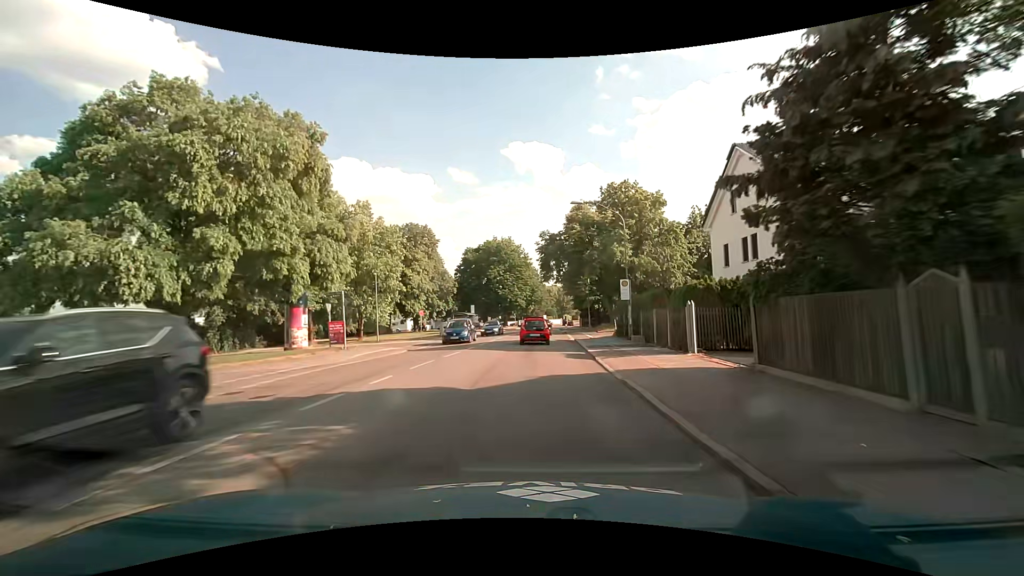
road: secondary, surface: asphalt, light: Day
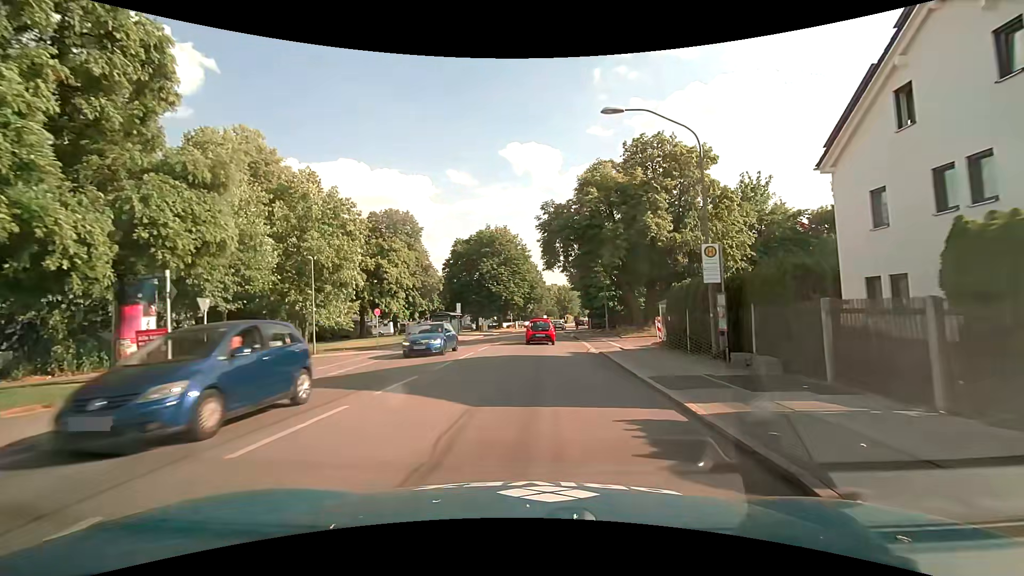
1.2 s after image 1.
(0.0, +13.1) m; +1°
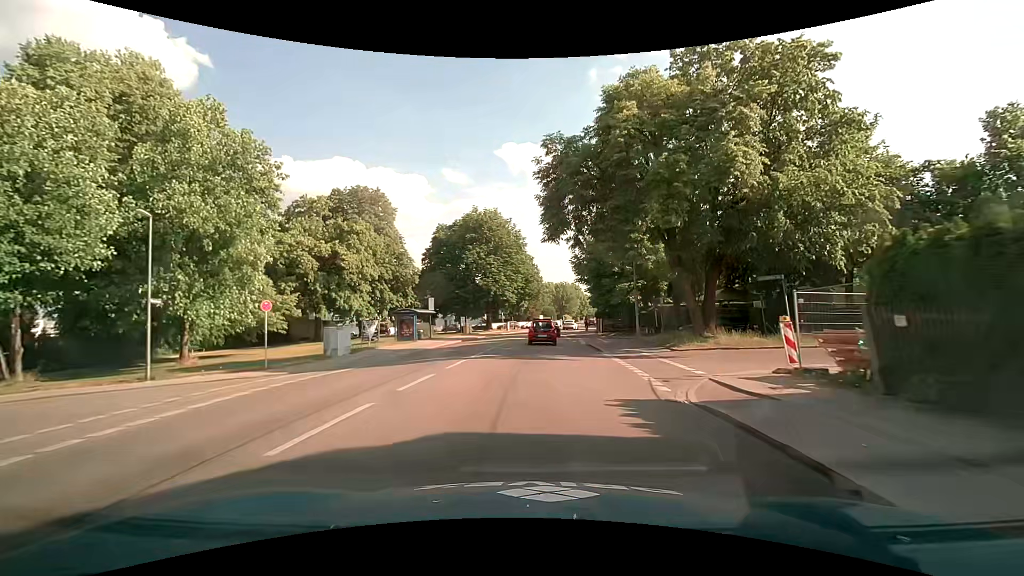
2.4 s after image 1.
(-0.1, +13.6) m; 0°
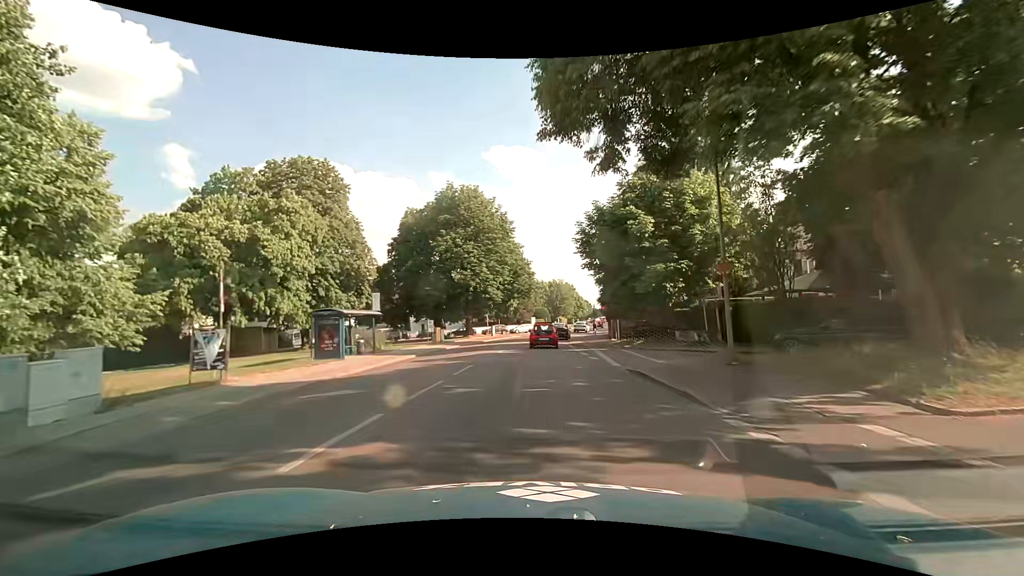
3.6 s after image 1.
(0.0, +13.9) m; 0°
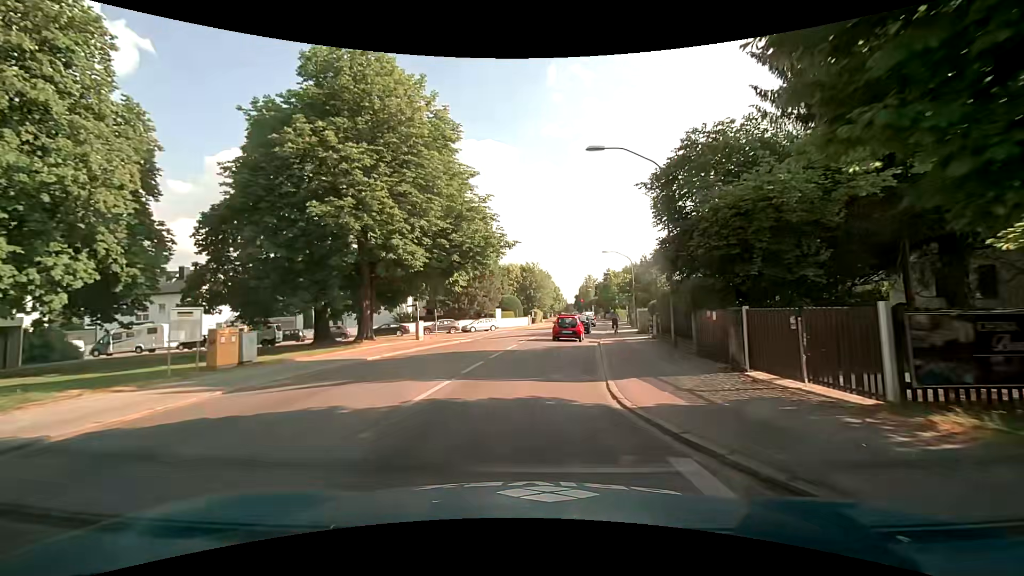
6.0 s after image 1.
(+0.8, +28.0) m; +4°
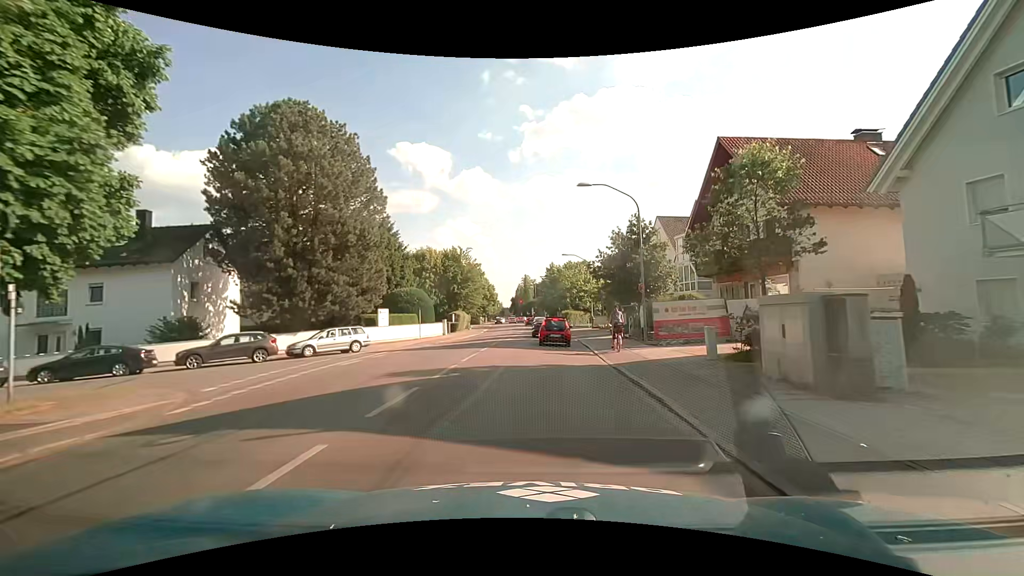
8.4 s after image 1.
(+1.6, +27.3) m; +7°
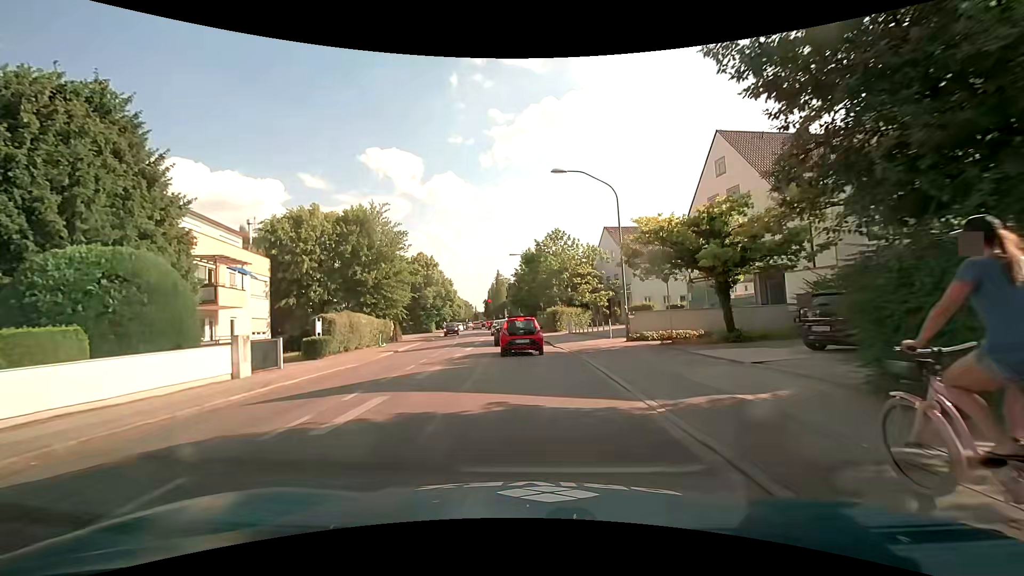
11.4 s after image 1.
(+1.2, +30.5) m; +3°
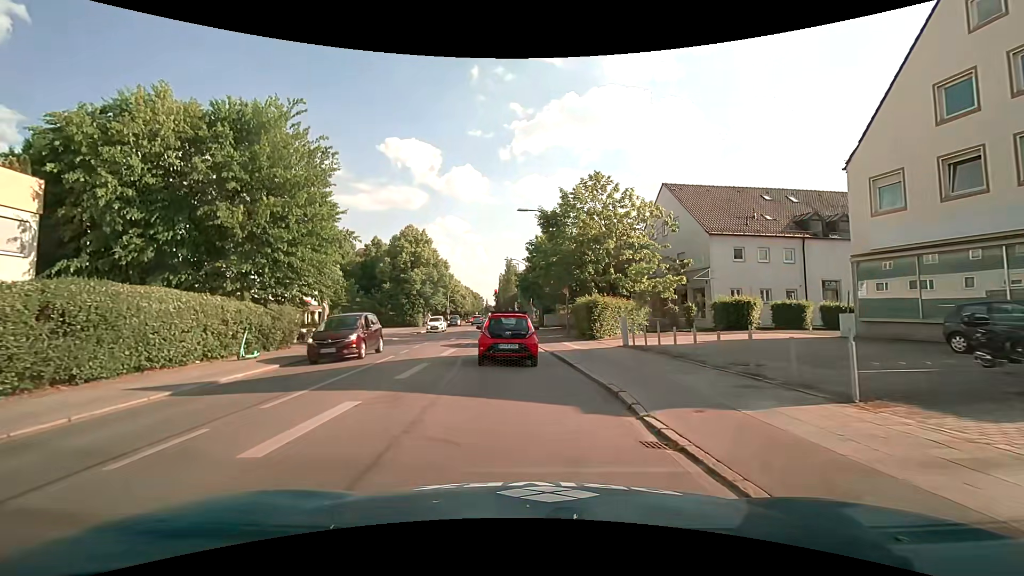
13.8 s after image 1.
(-0.3, +19.0) m; -2°
(0, +10) (-1, +20) (-2, +30) (-2, +40) (-3, +50) (-4, +60) (-4, +70) (-5, +80) (-6, +90) (-7, +100) m
